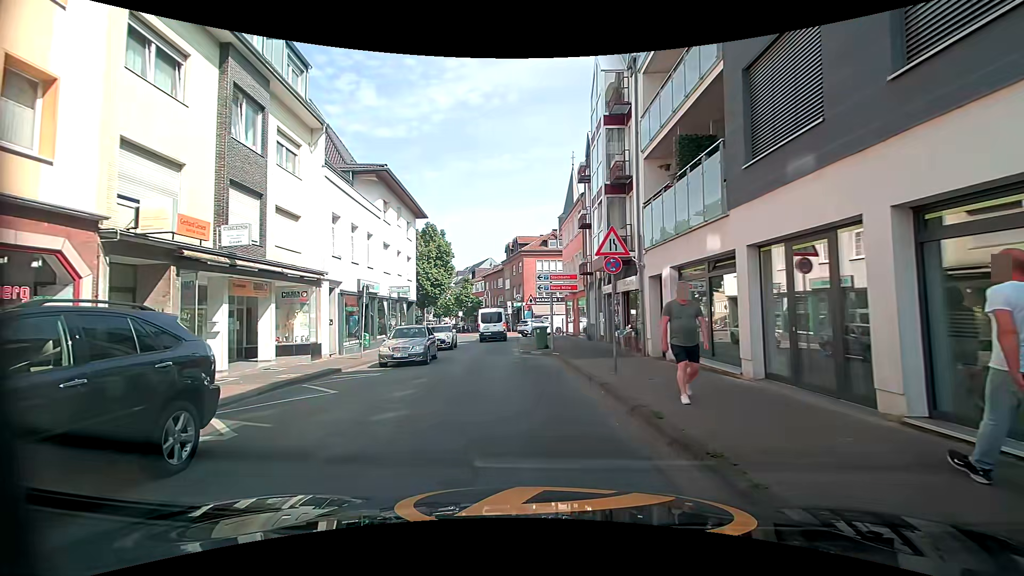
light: Day
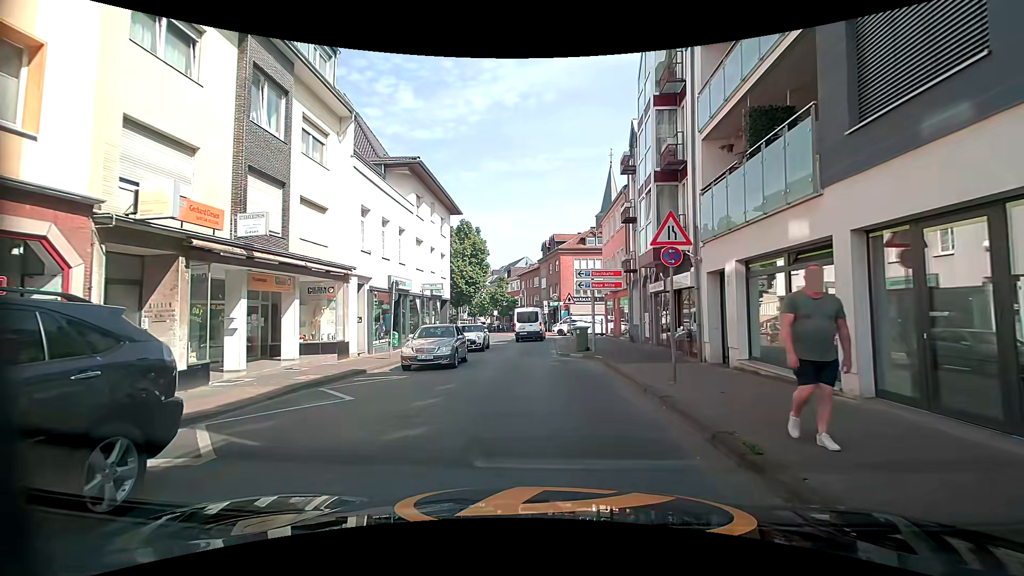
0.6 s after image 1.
(-0.1, +1.5) m; -2°
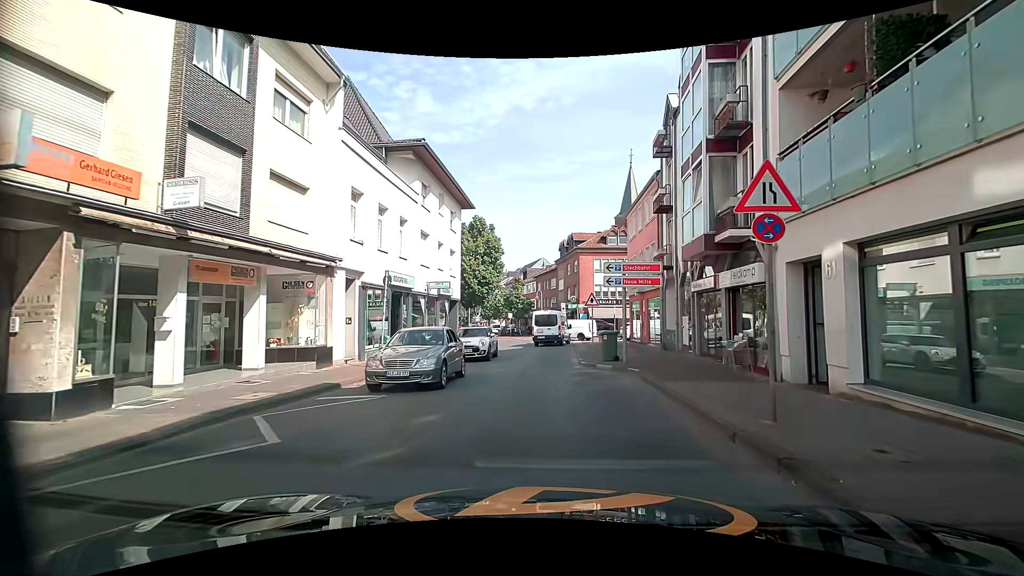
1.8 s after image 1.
(0.0, +3.5) m; -3°
